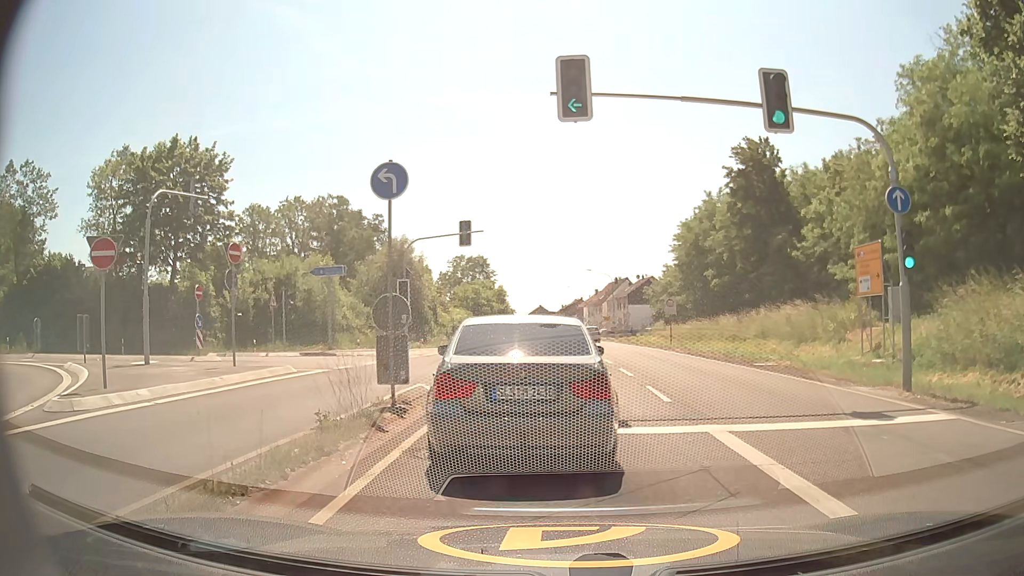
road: primary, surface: asphalt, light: Day
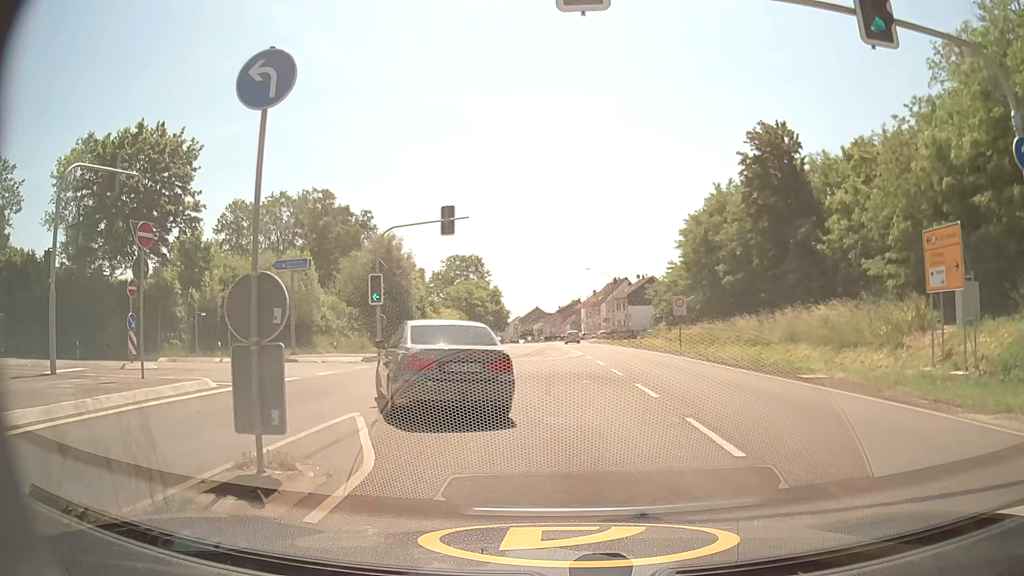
(0.0, +5.1) m; 0°
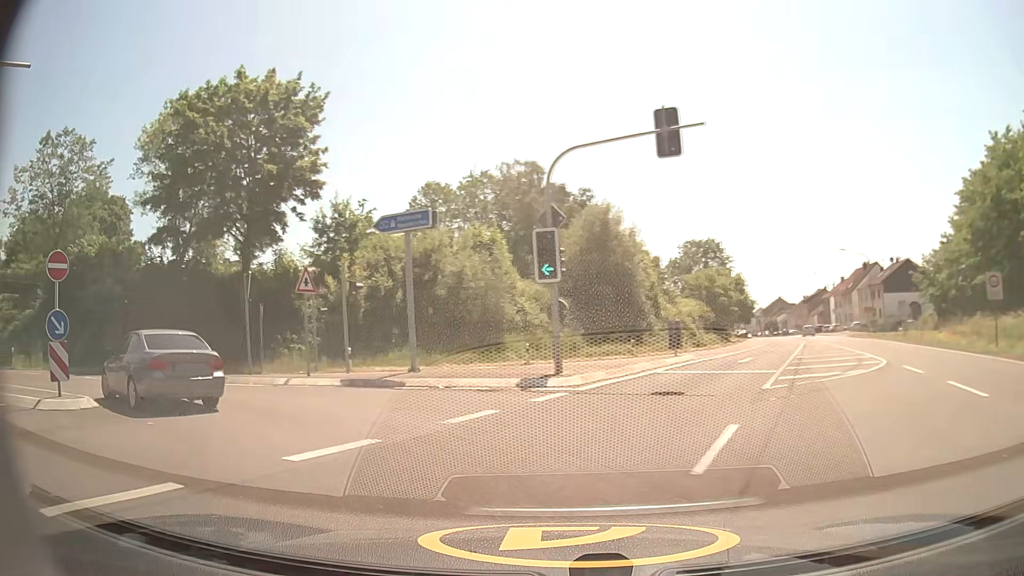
(-1.2, +13.5) m; -19°
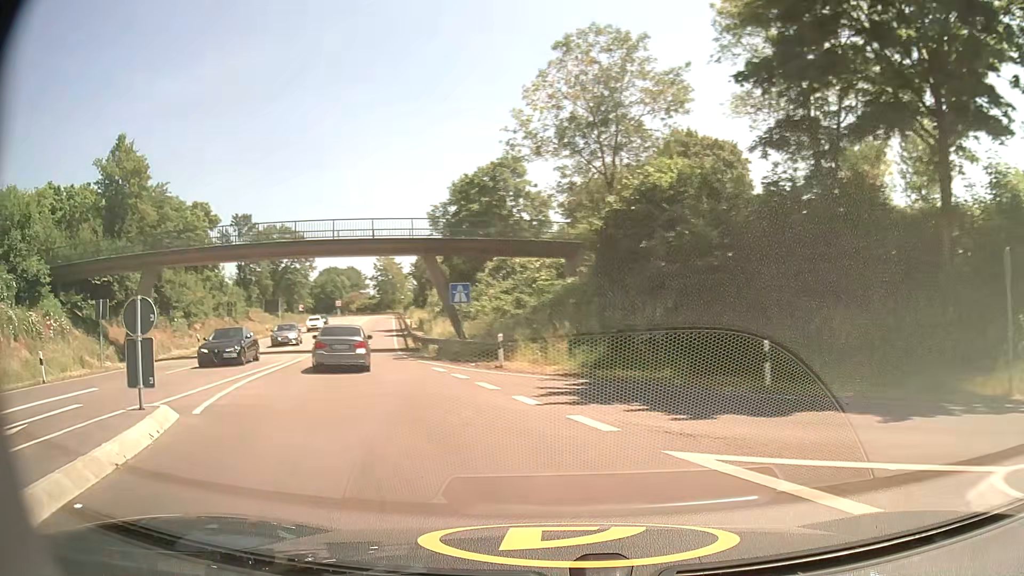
(-7.8, +14.2) m; -55°
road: motorway_link
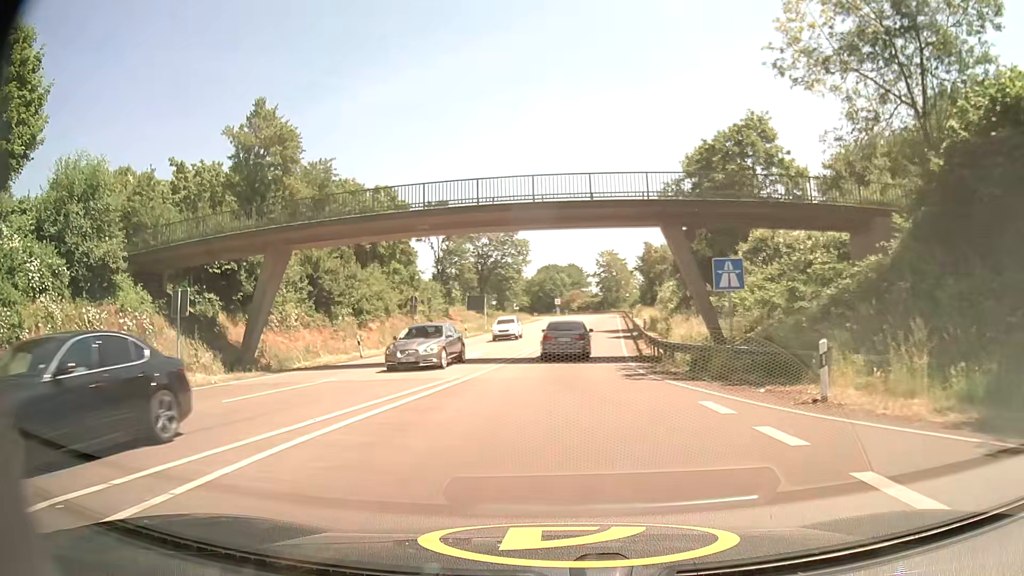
(-2.2, +10.1) m; -20°
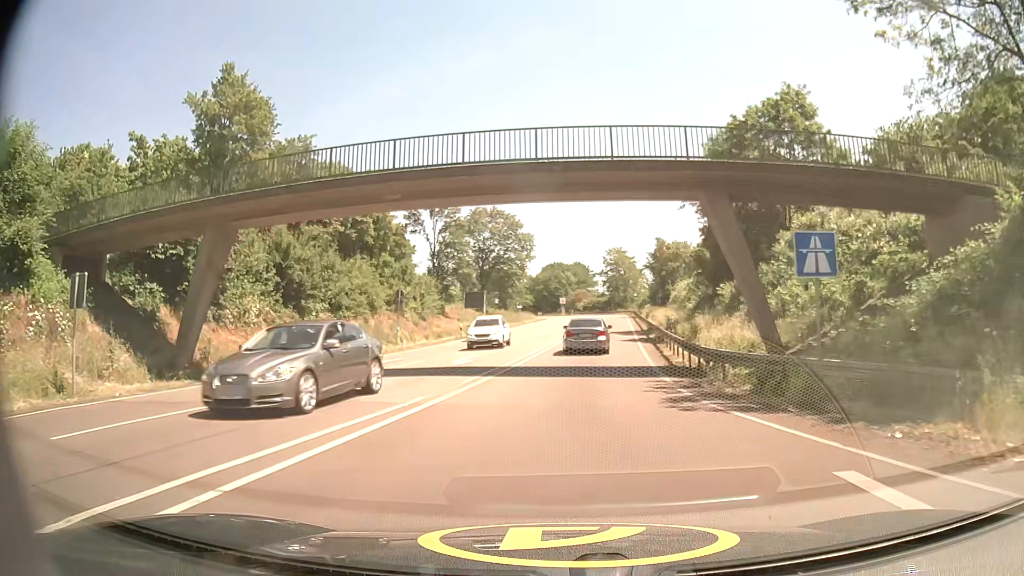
(0.0, +5.9) m; 0°
